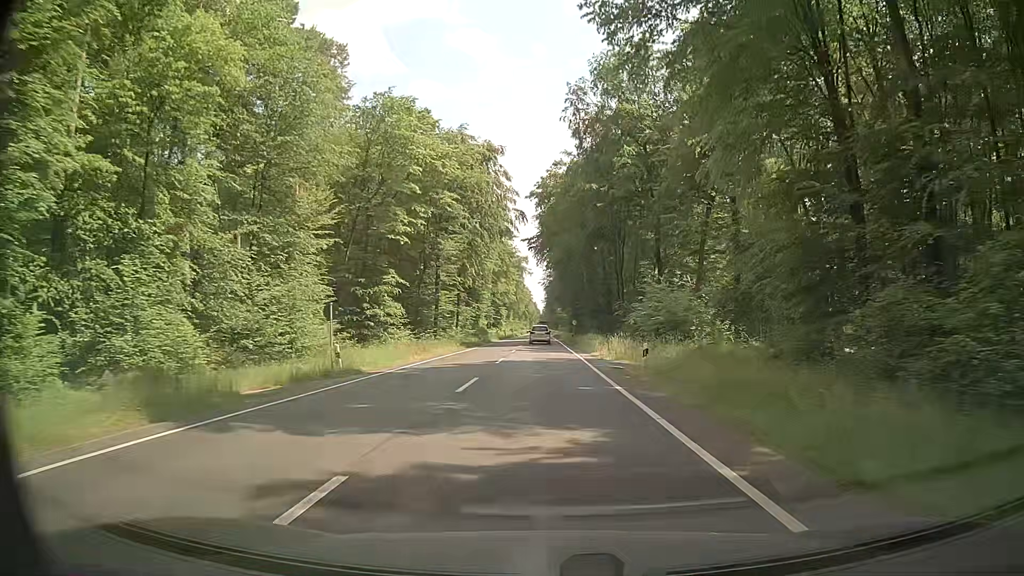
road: primary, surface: asphalt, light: Day
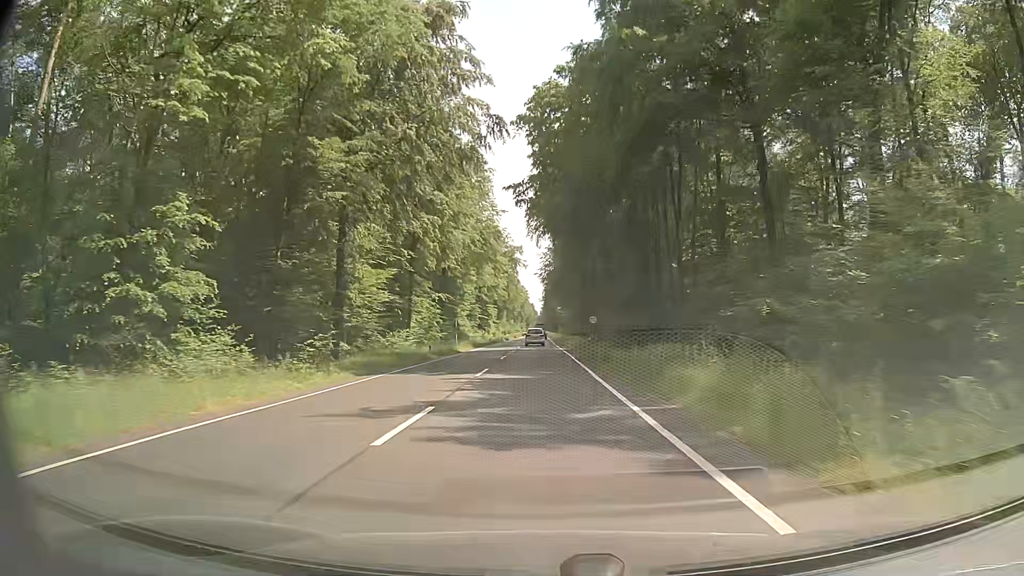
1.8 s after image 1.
(0.0, +30.8) m; 0°
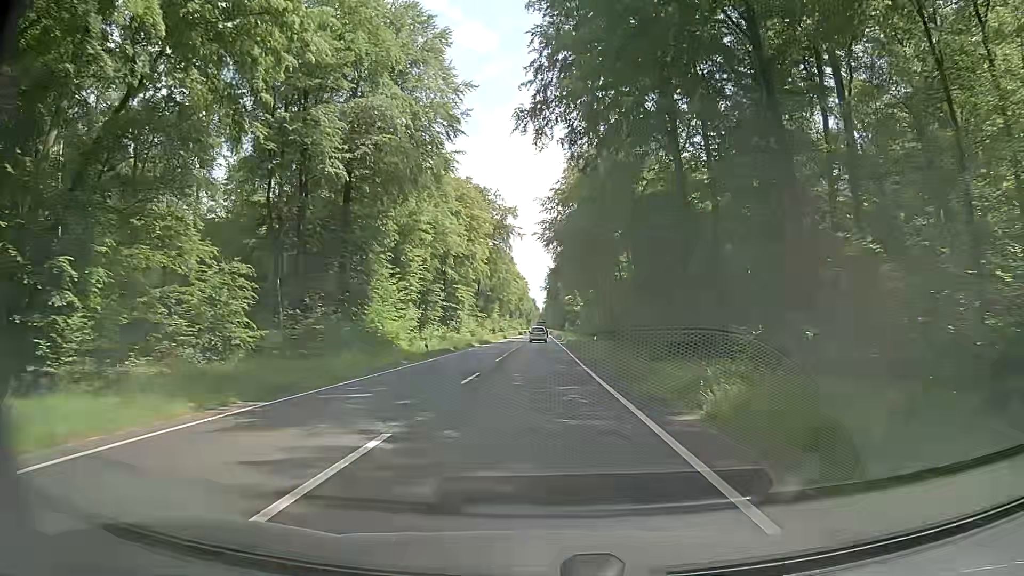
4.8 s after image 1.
(-0.7, +52.3) m; -1°
(0, +10) (0, +20) (0, +30) (0, +40) (0, +50) (+1, +60) (+1, +70) (+1, +80) (+1, +90) (+1, +100) m
